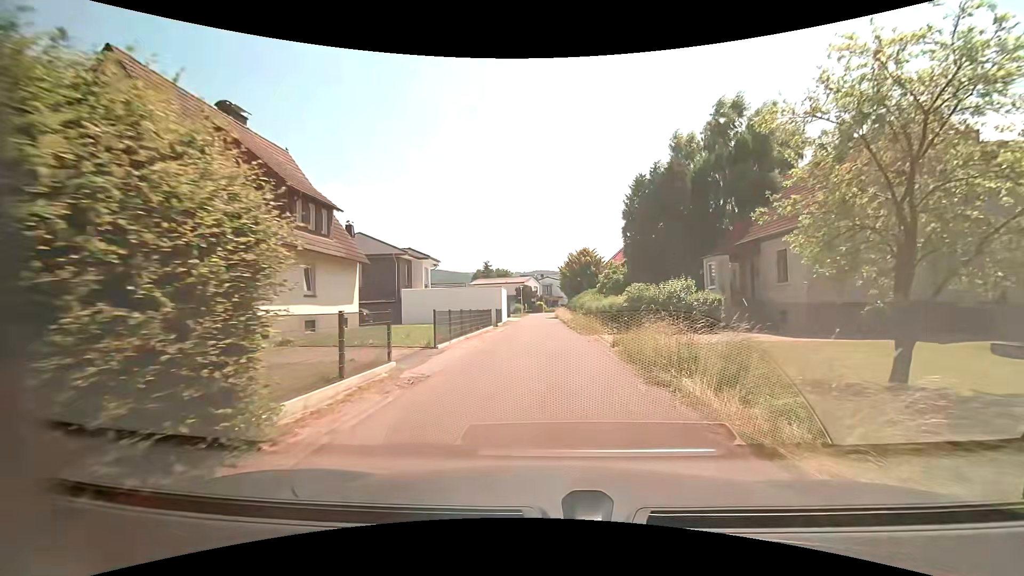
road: residential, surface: asphalt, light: Day
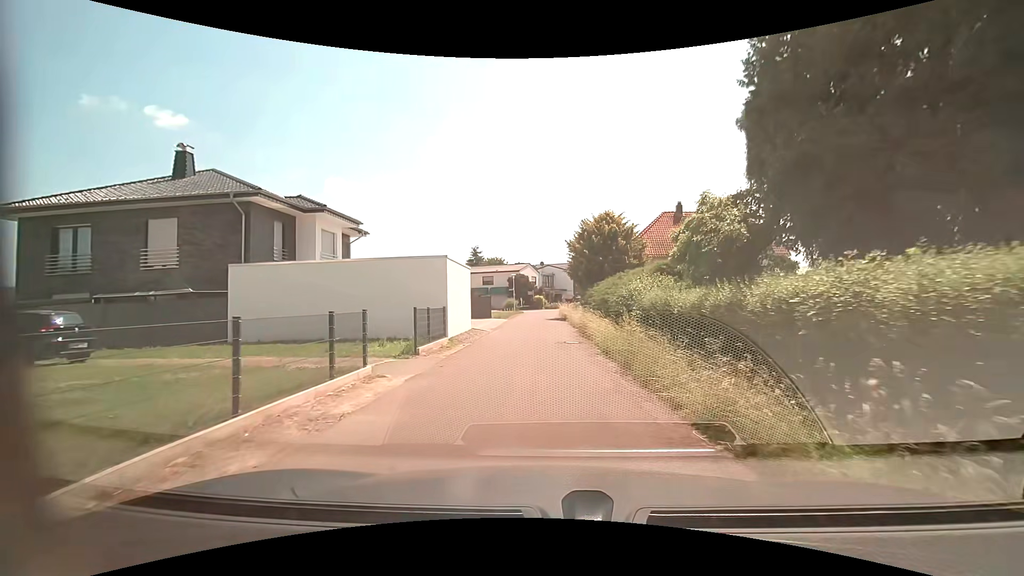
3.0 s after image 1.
(+0.2, +22.1) m; 0°
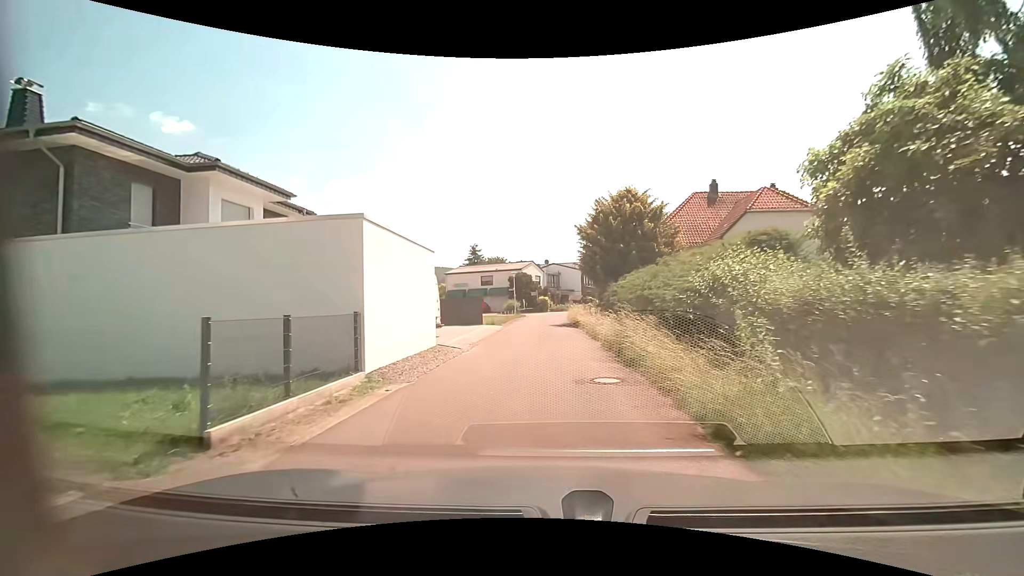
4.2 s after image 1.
(+0.1, +8.4) m; 0°
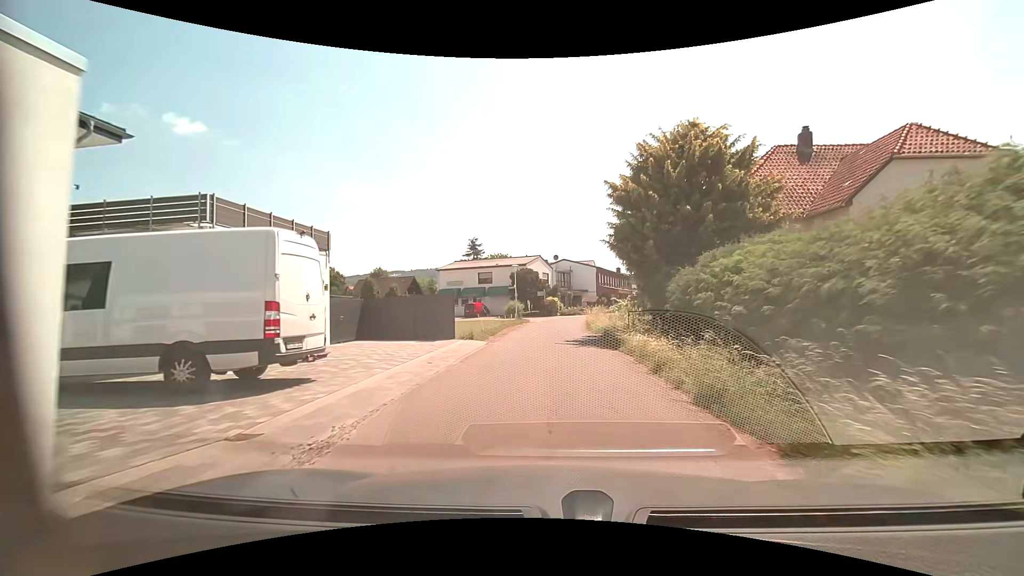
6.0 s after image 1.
(-0.2, +12.0) m; -1°
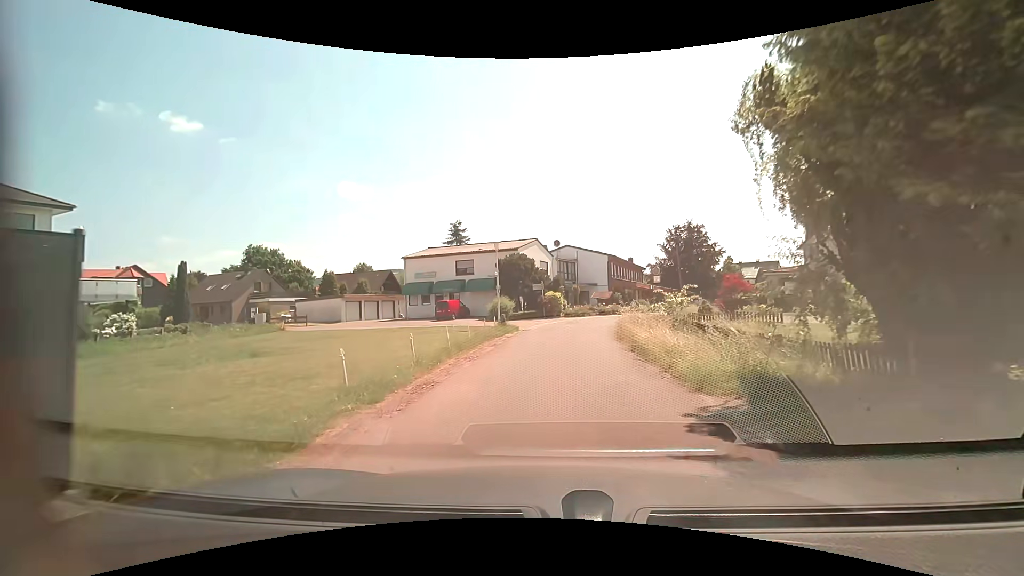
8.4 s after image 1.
(0.0, +15.7) m; 0°
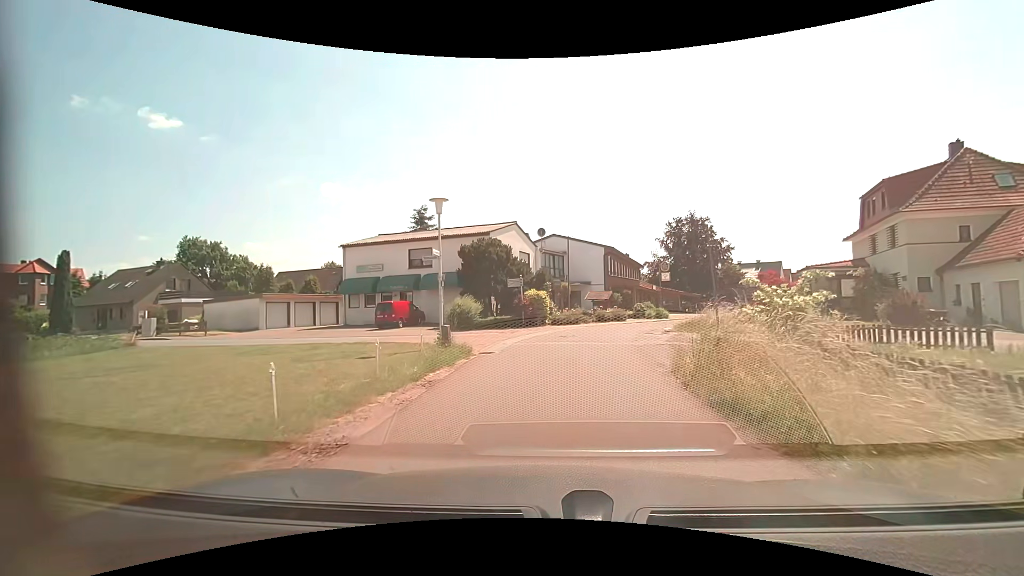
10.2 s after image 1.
(+0.2, +11.9) m; +2°
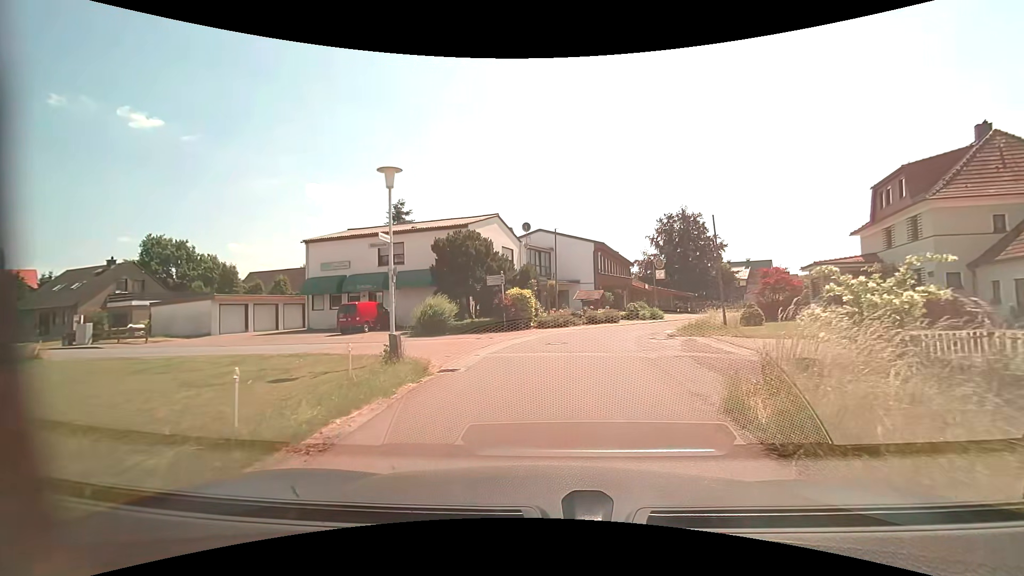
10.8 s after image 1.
(+0.1, +3.7) m; +1°
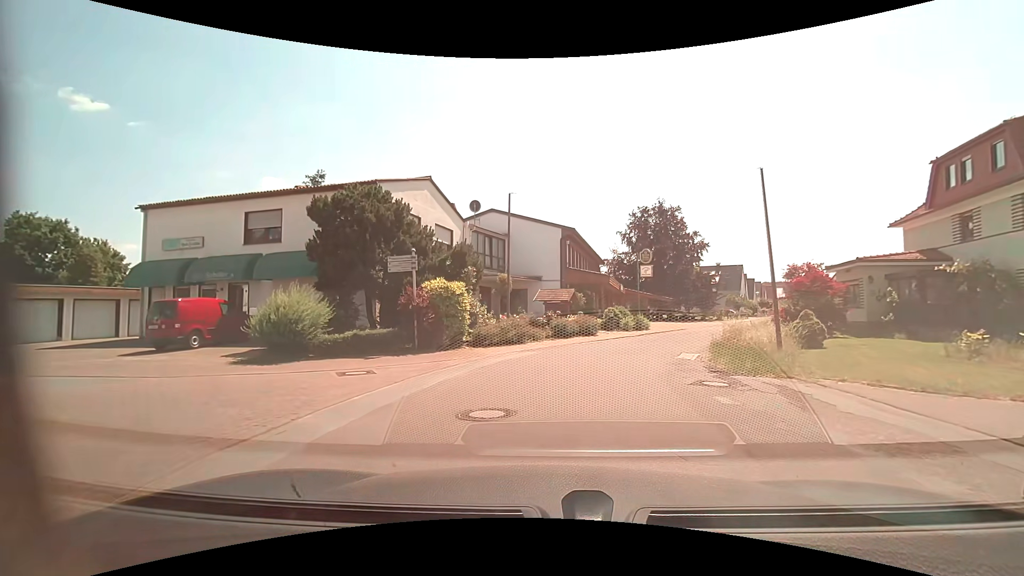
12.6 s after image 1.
(+0.5, +10.8) m; +5°
(0, +10) (+3, +20) (+8, +28) (+13, +37) (+18, +46) (+22, +55) (+27, +64) (+31, +72) (+36, +81) (+40, +90) m
